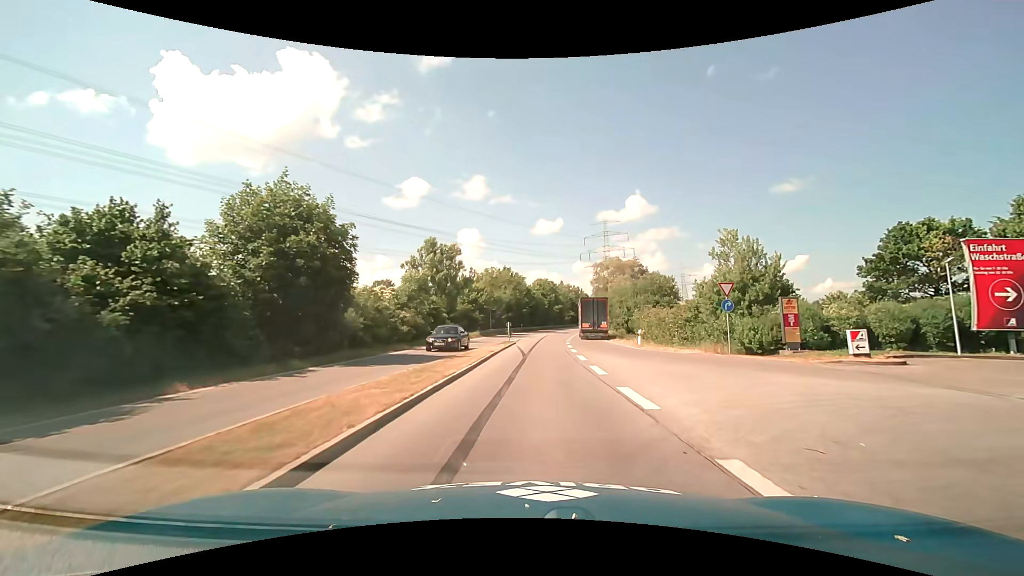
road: primary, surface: asphalt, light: Day
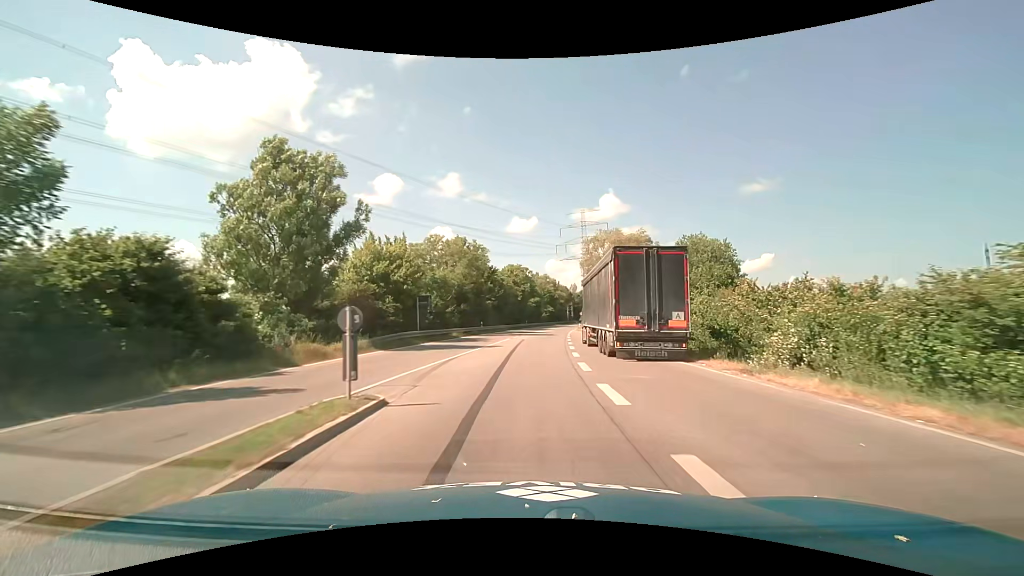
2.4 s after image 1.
(+0.8, +30.3) m; +3°
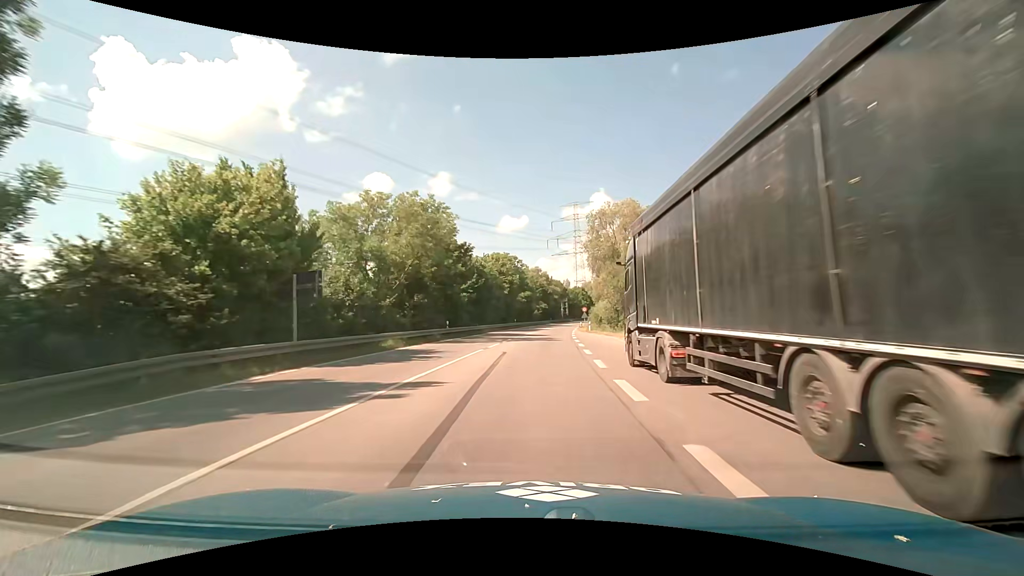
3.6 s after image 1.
(+0.2, +17.8) m; +1°
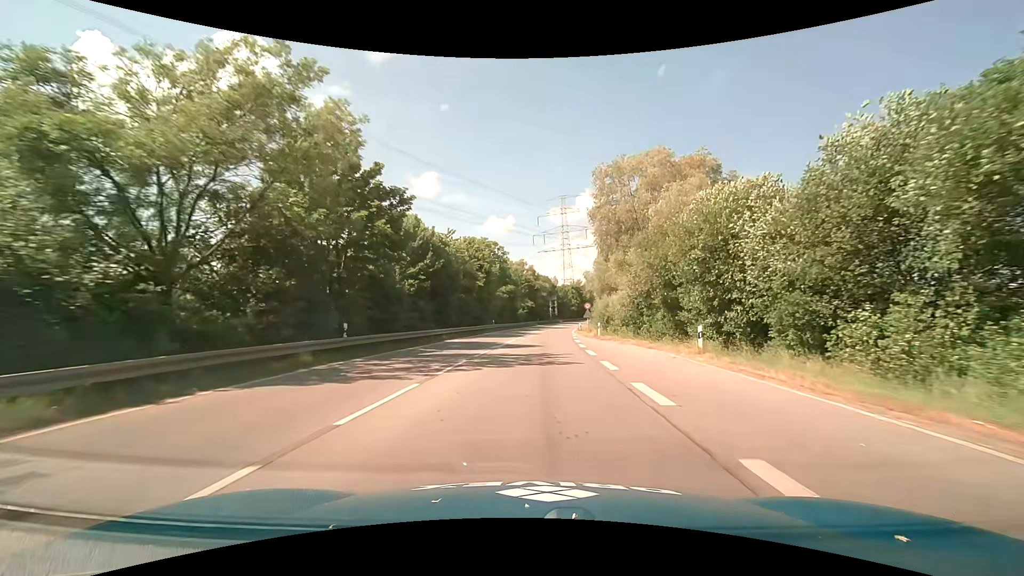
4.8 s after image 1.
(+0.1, +18.5) m; +1°
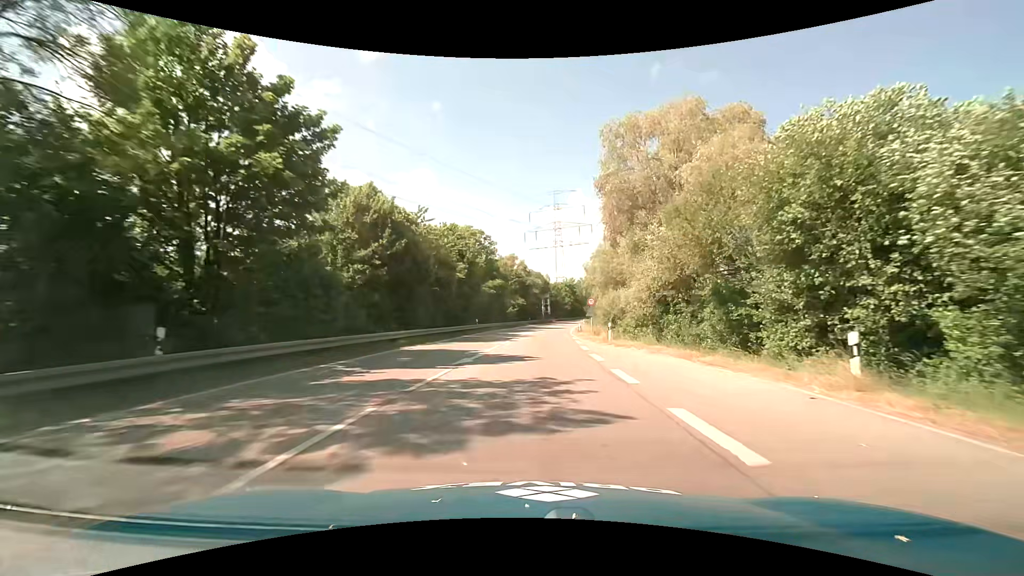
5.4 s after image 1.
(+0.1, +9.1) m; +1°
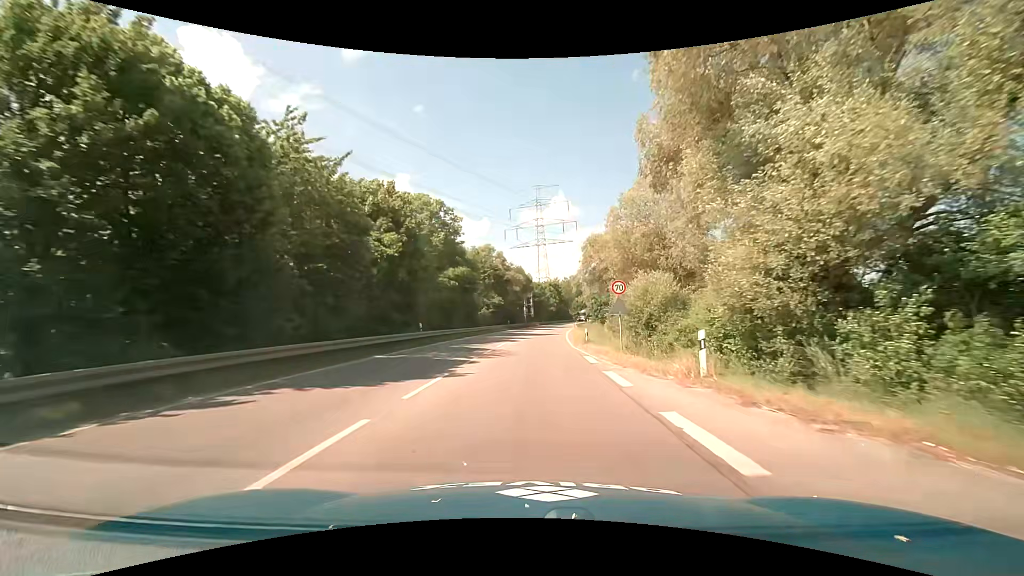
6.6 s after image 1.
(+0.2, +18.5) m; +2°
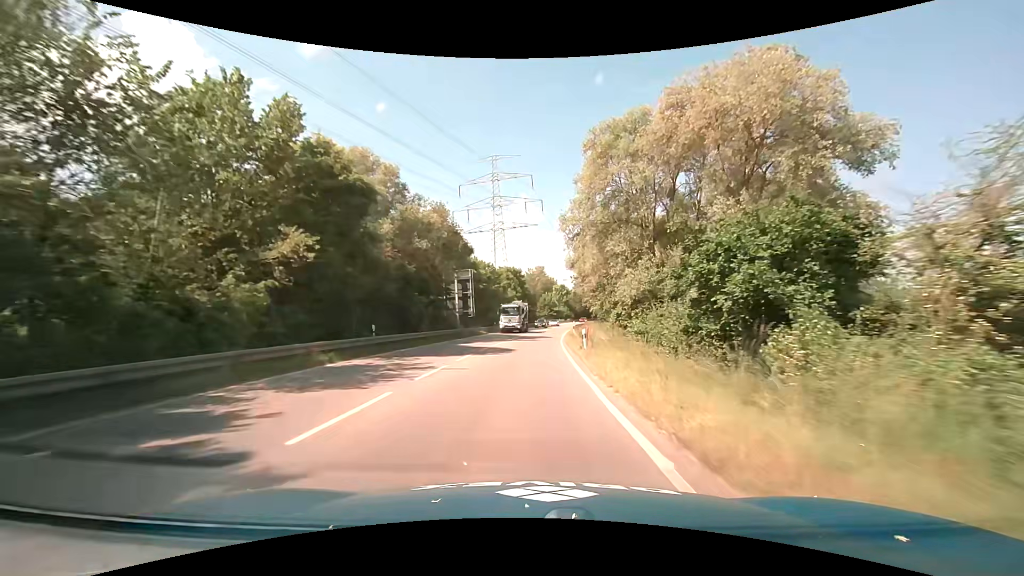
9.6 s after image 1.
(+2.2, +51.1) m; +4°
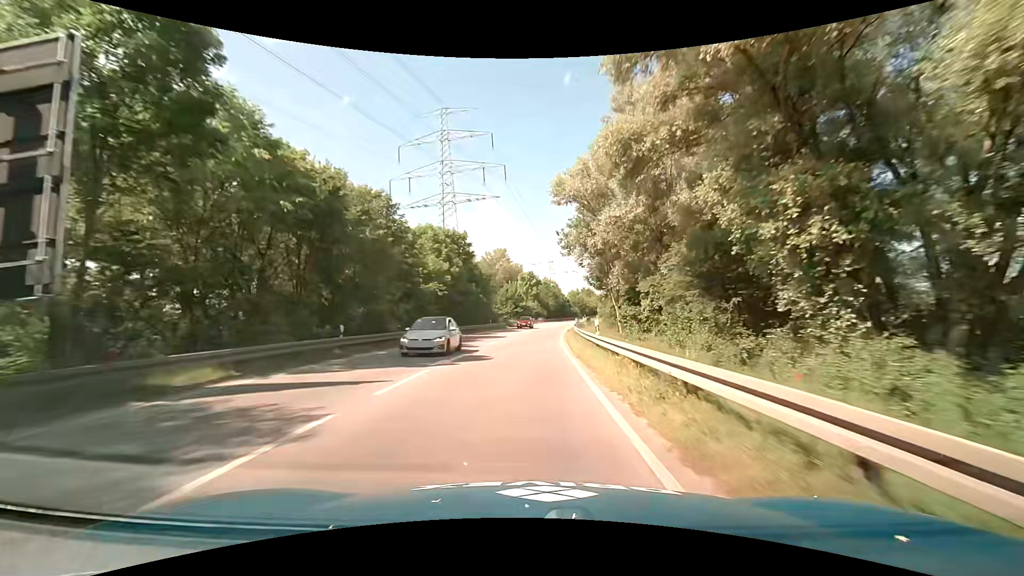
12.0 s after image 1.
(+1.8, +44.5) m; +5°
